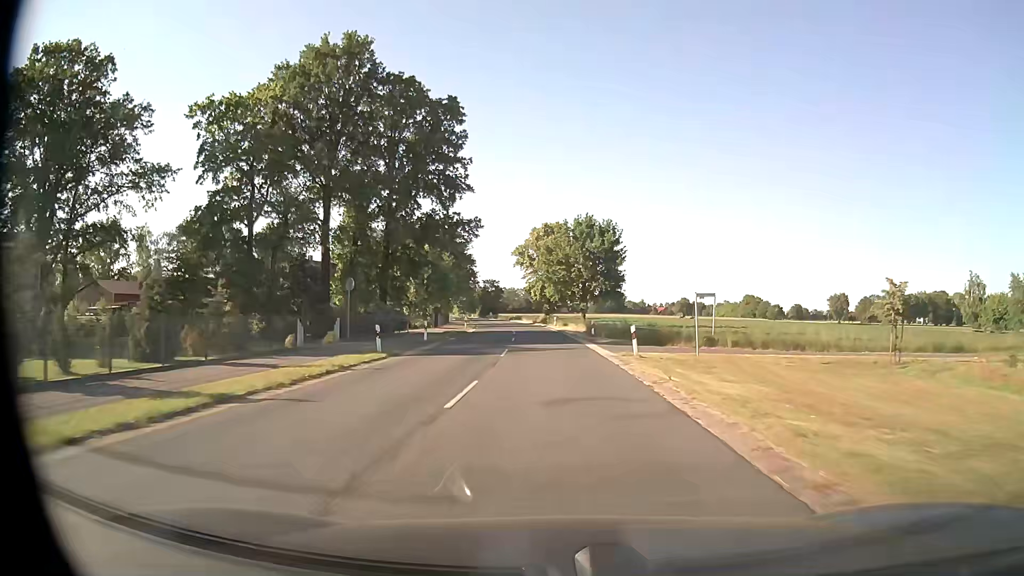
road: secondary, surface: asphalt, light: Day
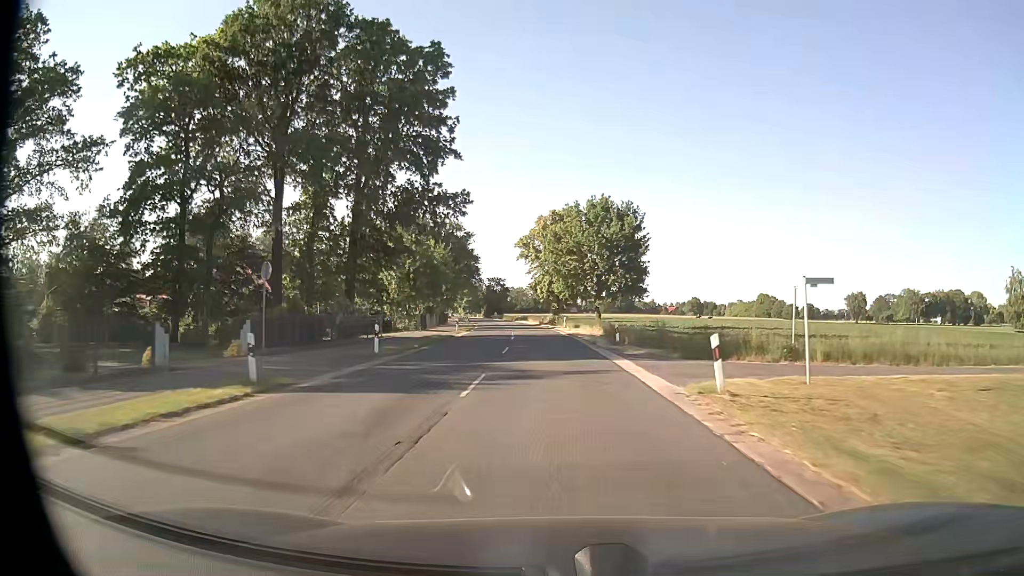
(0.0, +10.8) m; -1°
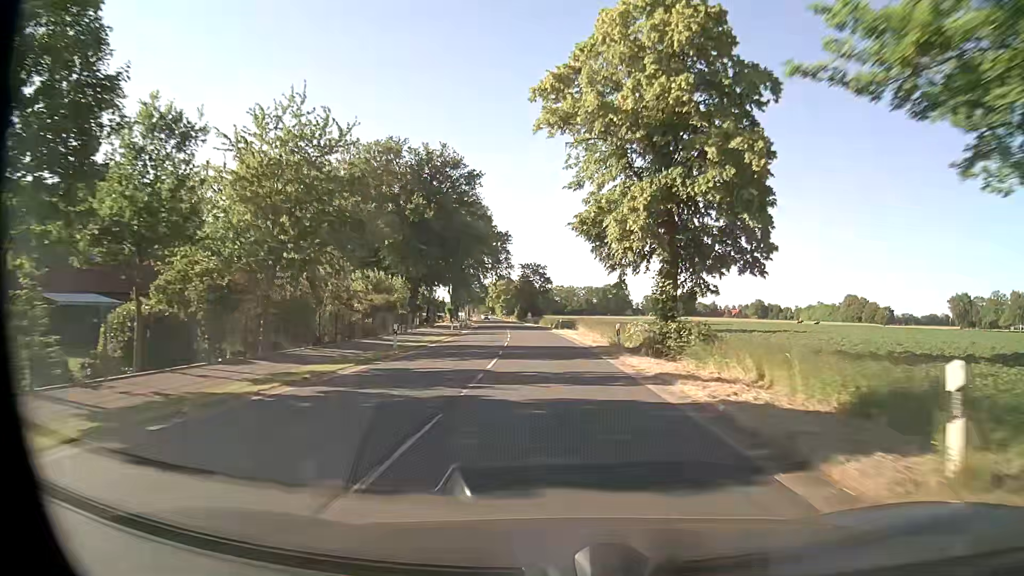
(-1.8, +54.0) m; -4°
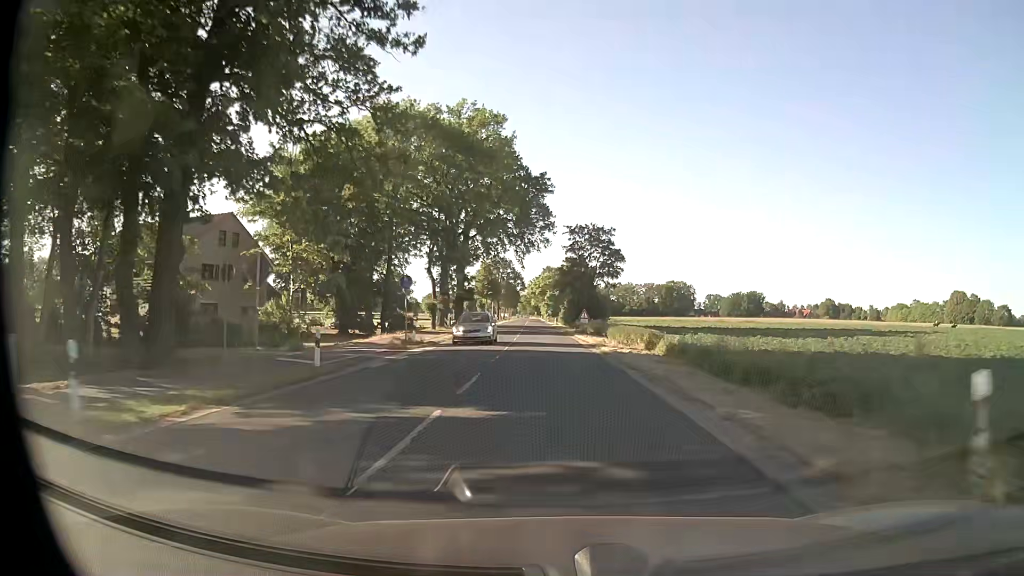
(-2.7, +53.9) m; -5°
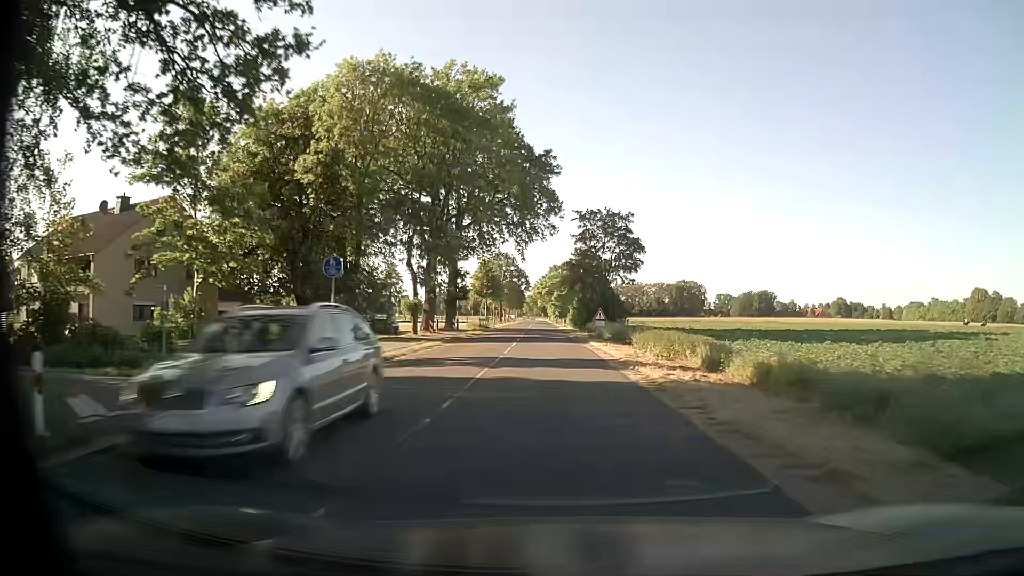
(-0.1, +10.8) m; -1°
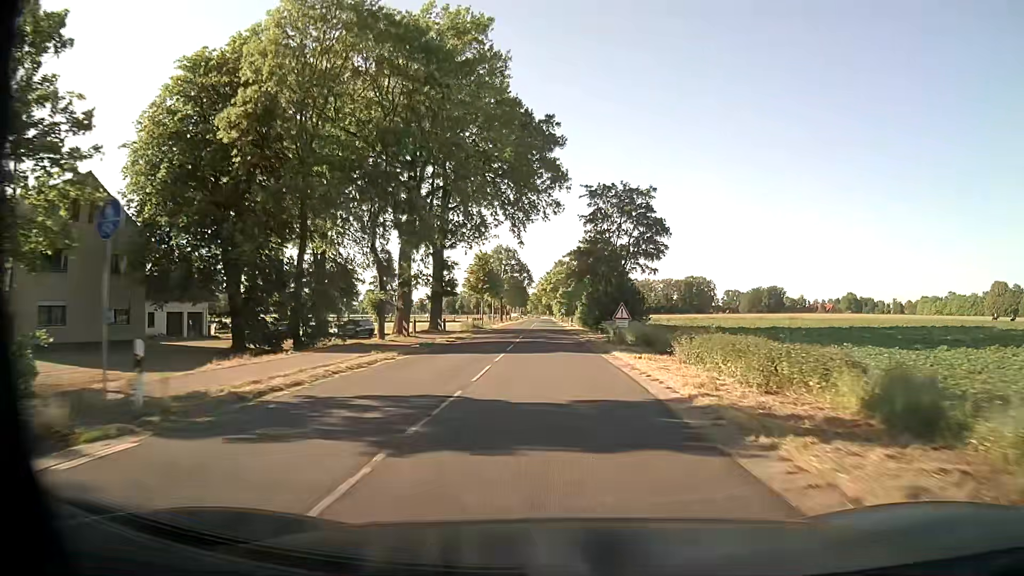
(-0.1, +10.8) m; 0°
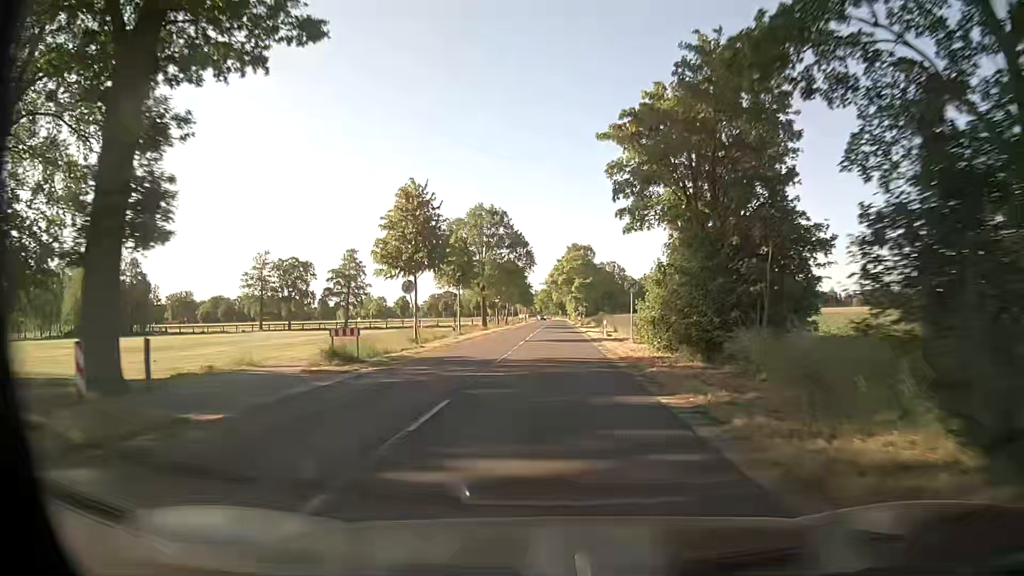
(-0.5, +43.2) m; -1°
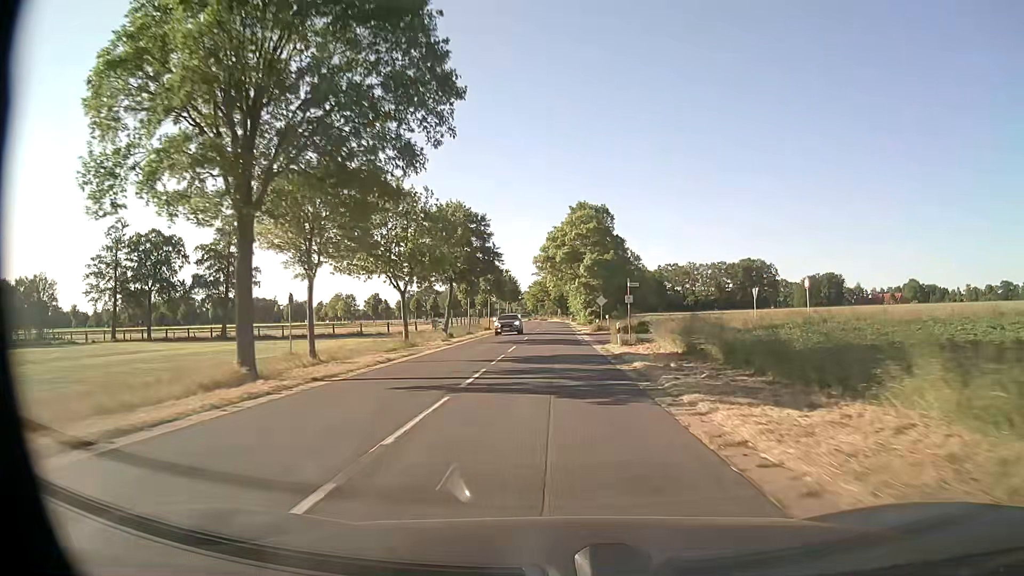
(-0.1, +53.9) m; 0°
(0, +10) (0, +20) (0, +30) (0, +40) (0, +50) (0, +60) (0, +70) (0, +80) (0, +90) (0, +100) m
